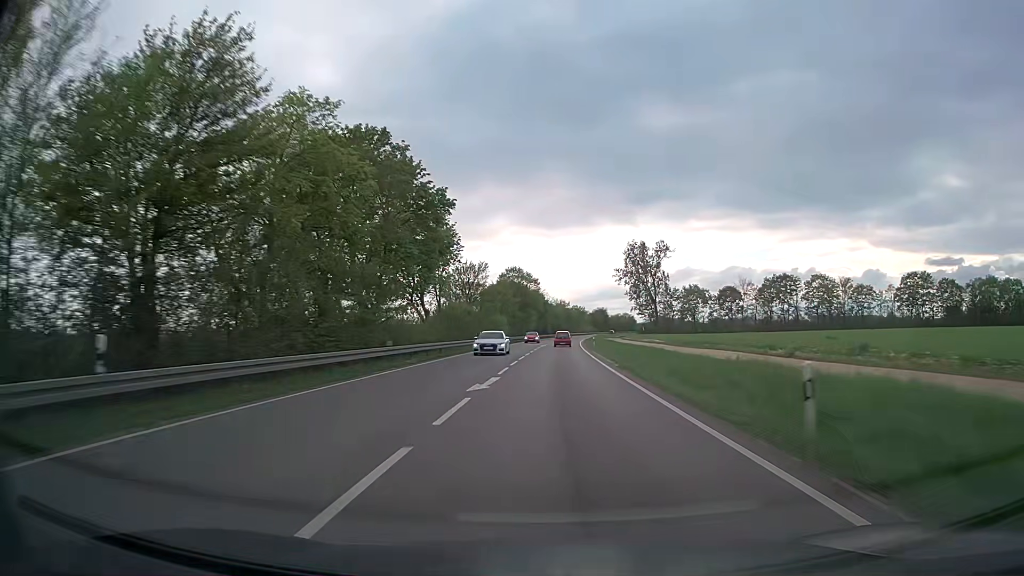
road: trunk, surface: asphalt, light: Day
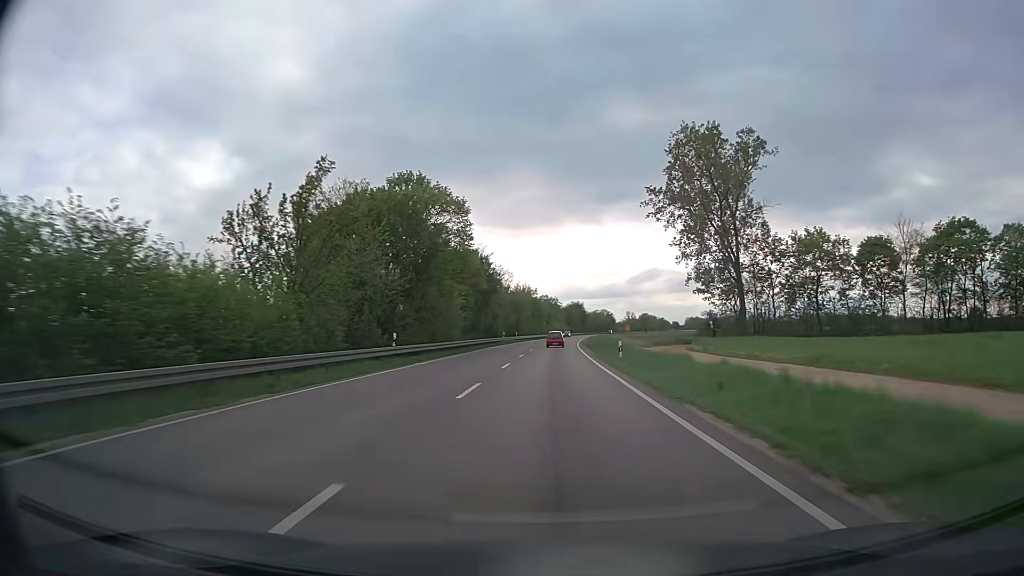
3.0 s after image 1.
(+2.1, +79.6) m; +3°
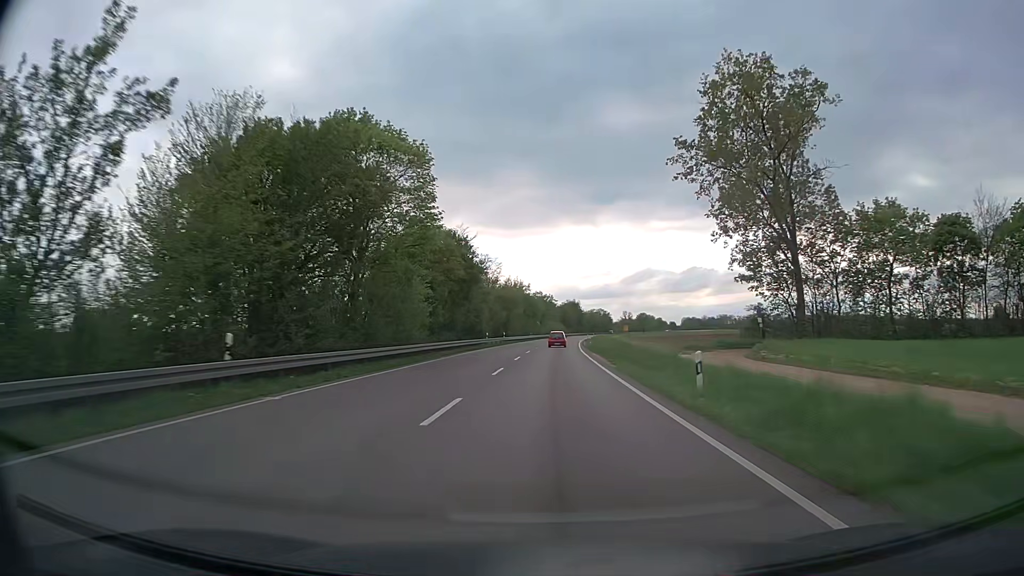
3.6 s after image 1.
(+0.1, +15.9) m; 0°
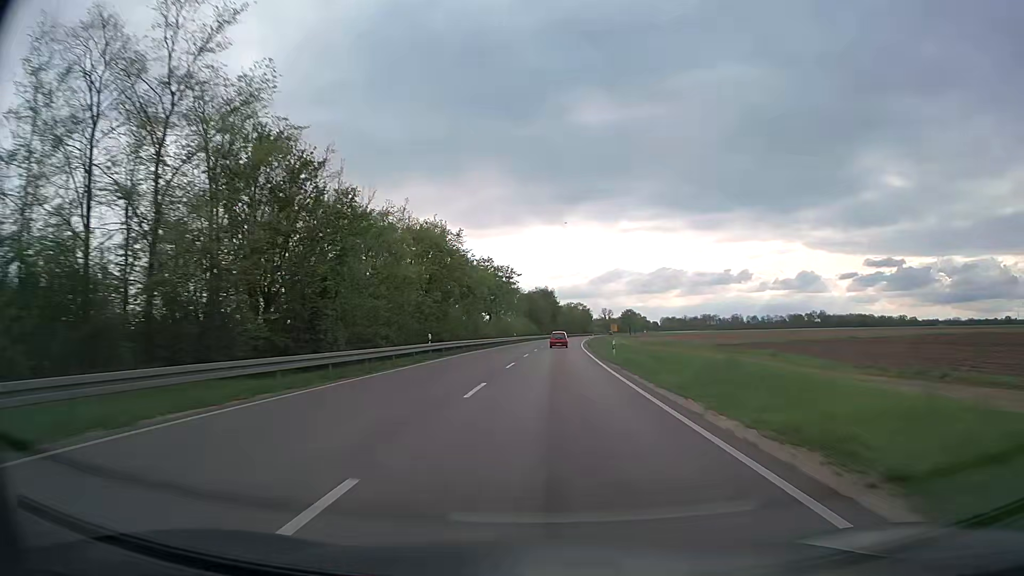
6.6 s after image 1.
(+2.1, +79.3) m; +3°
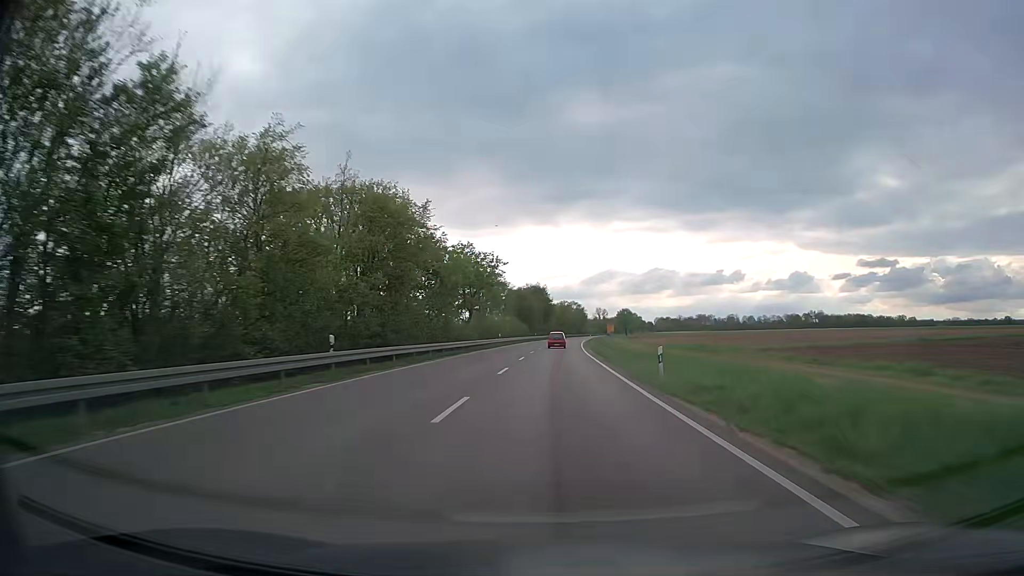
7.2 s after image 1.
(+0.1, +15.9) m; +1°
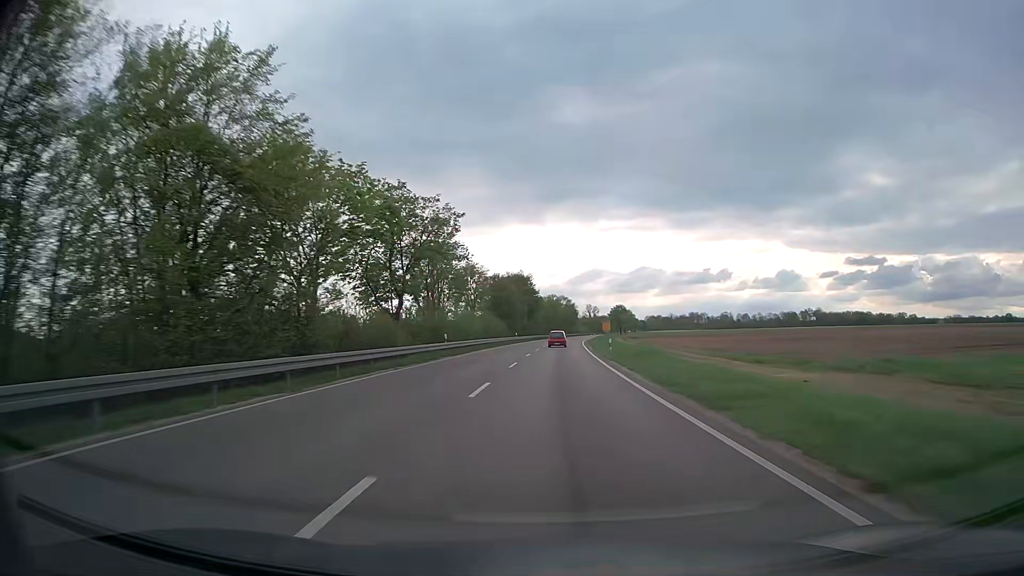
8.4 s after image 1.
(+0.3, +31.7) m; +1°
(0, +10) (0, +20) (0, +30) (+1, +40) (+1, +50) (+1, +60) (+2, +70) (+2, +80) (+3, +90) (+4, +100) m
